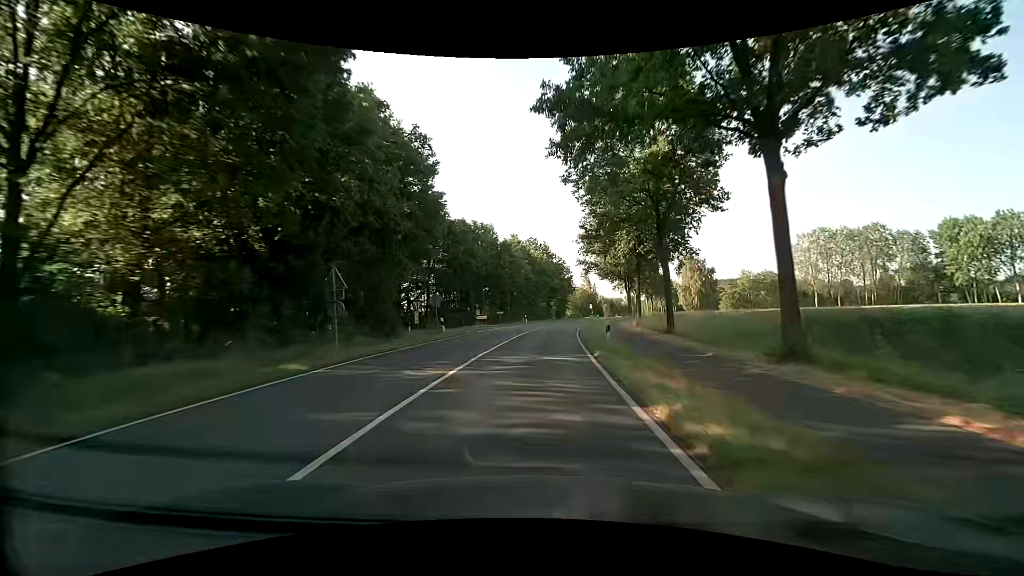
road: secondary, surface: asphalt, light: Day
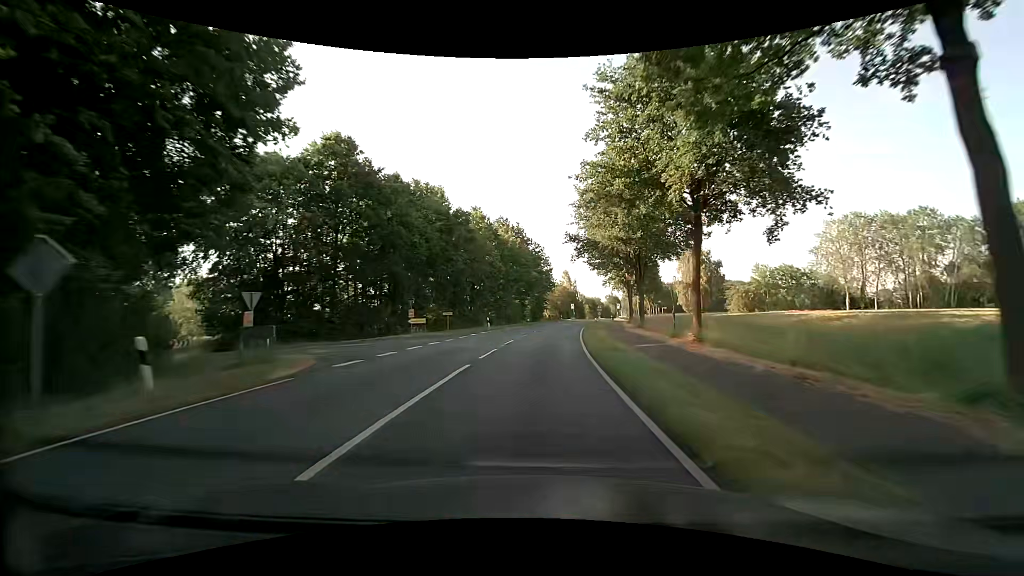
(+0.6, +21.4) m; +3°
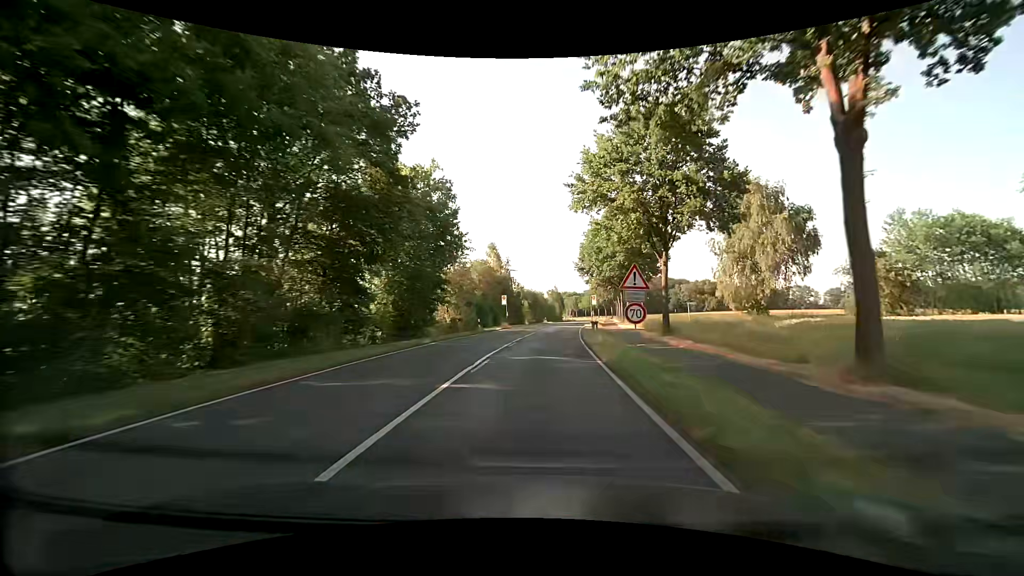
(+3.6, +53.6) m; +8°
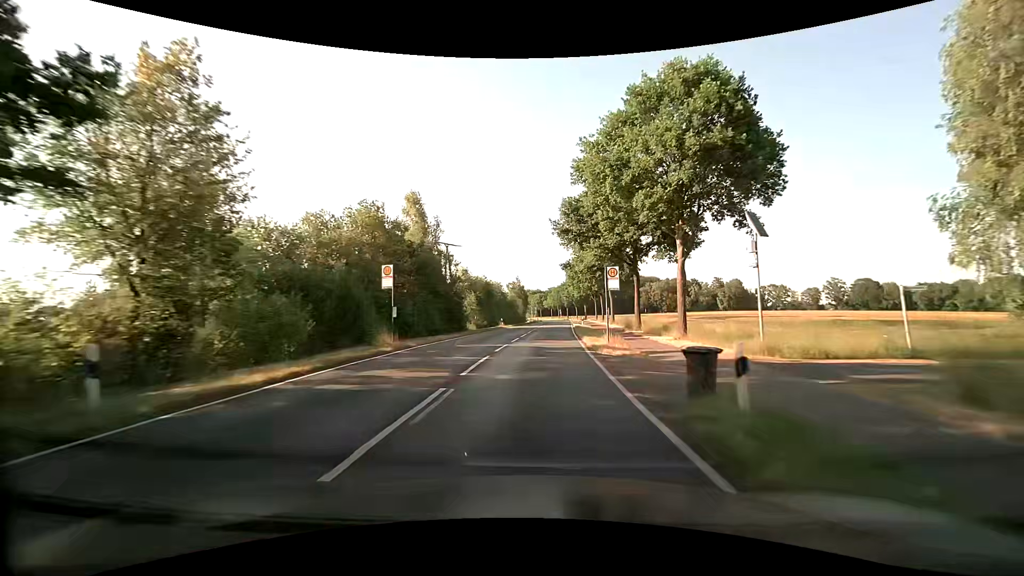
(+1.2, +32.3) m; +4°
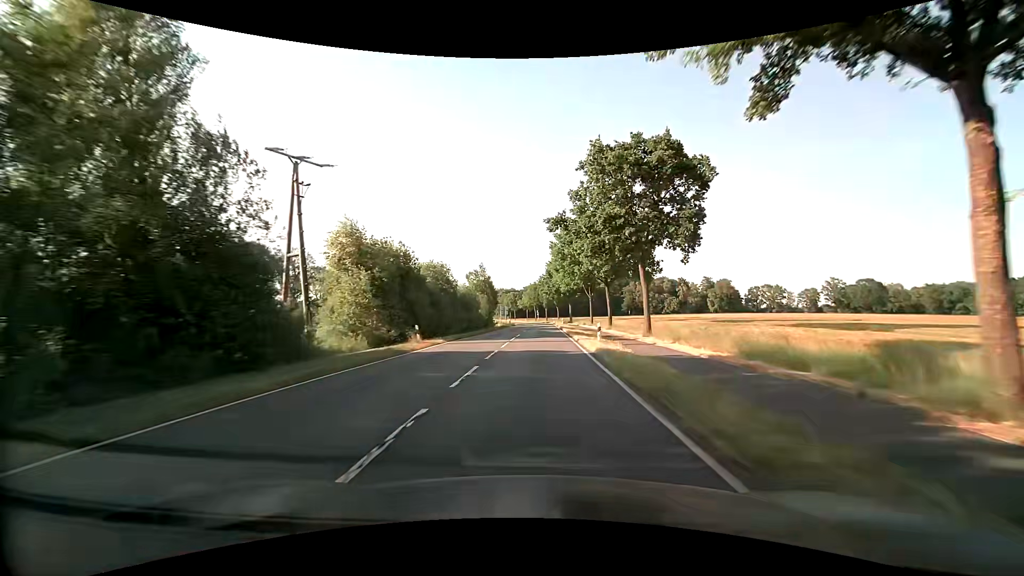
(+1.1, +32.4) m; +3°
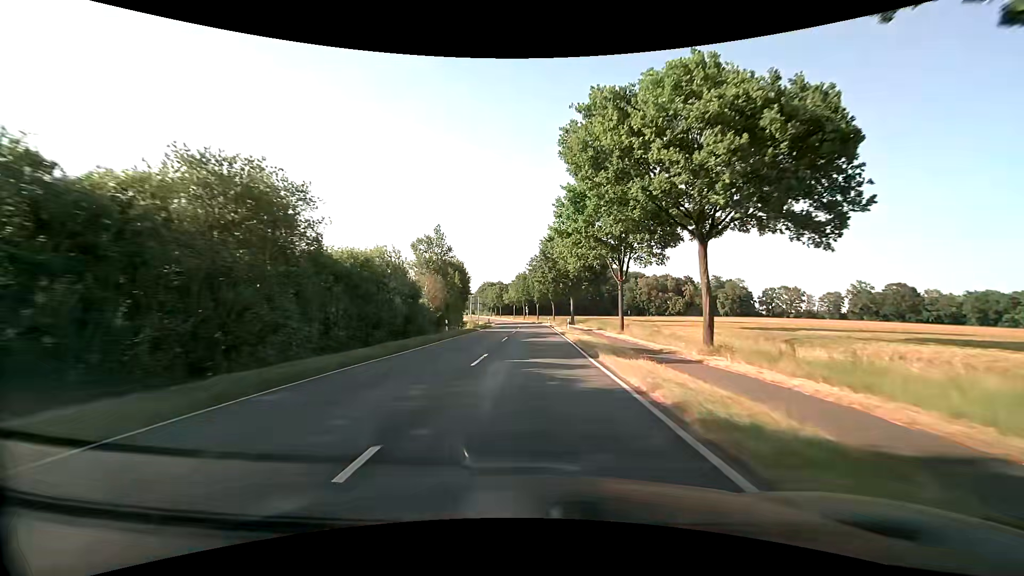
(+0.5, +32.4) m; +1°
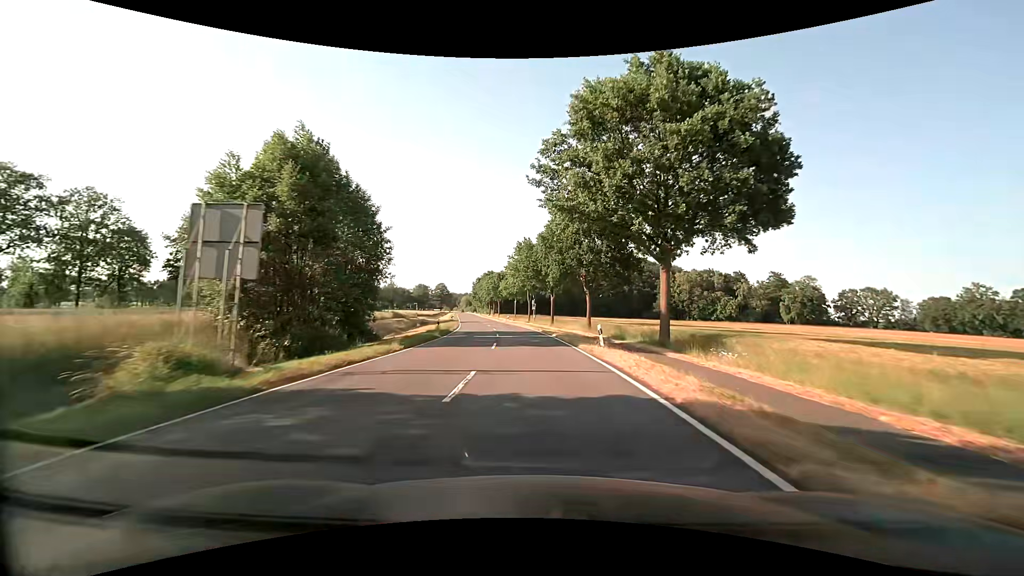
(-0.2, +54.0) m; -1°
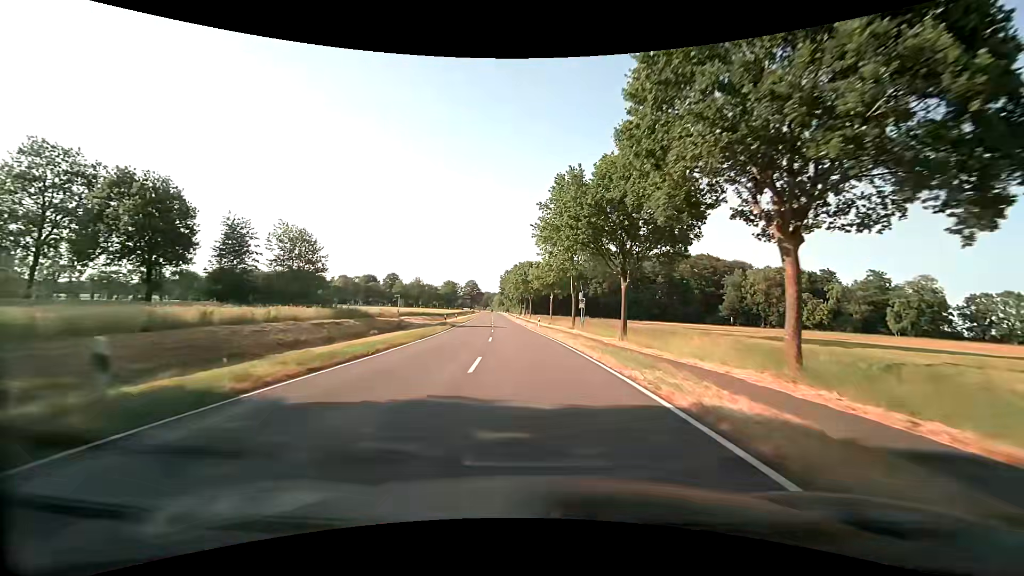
(-1.0, +32.4) m; -4°
(0, +10) (0, +20) (-1, +30) (-2, +40) (-2, +50) (-3, +60) (-4, +70) (-5, +80) (-6, +90) (-7, +100) m
